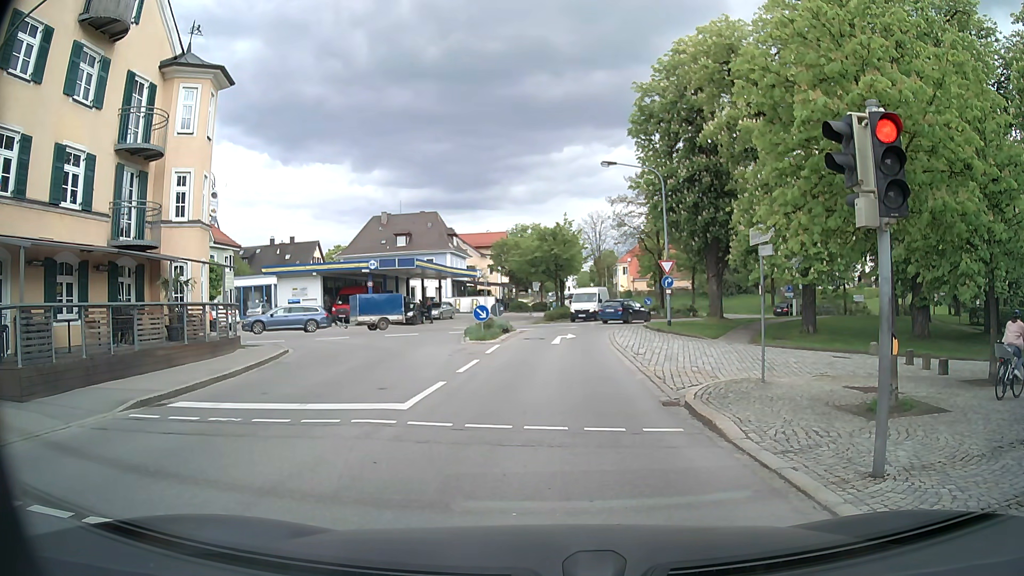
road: secondary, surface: asphalt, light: Day
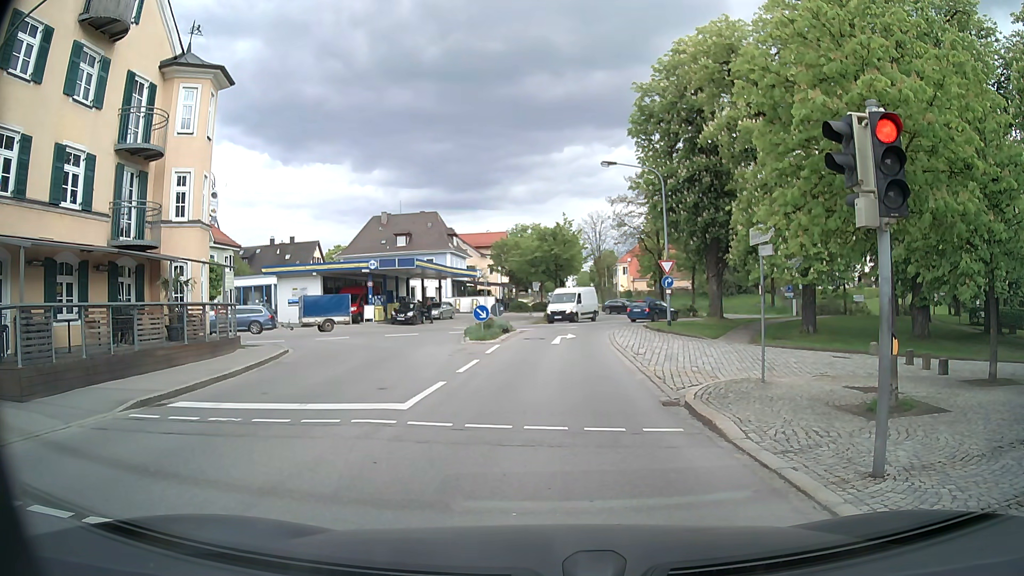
(0.0, 0.0) m; 0°
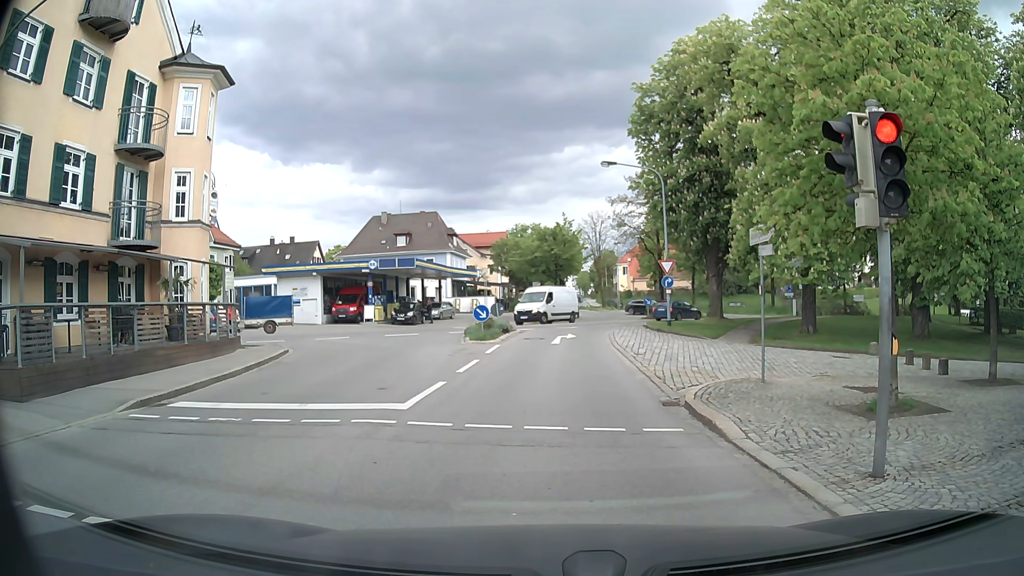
(0.0, 0.0) m; 0°
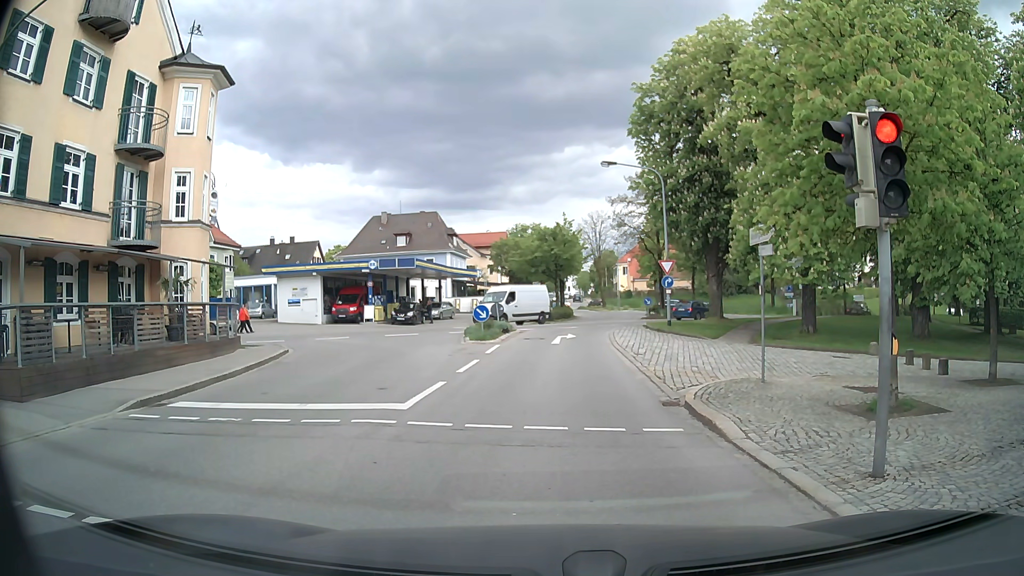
(0.0, 0.0) m; 0°
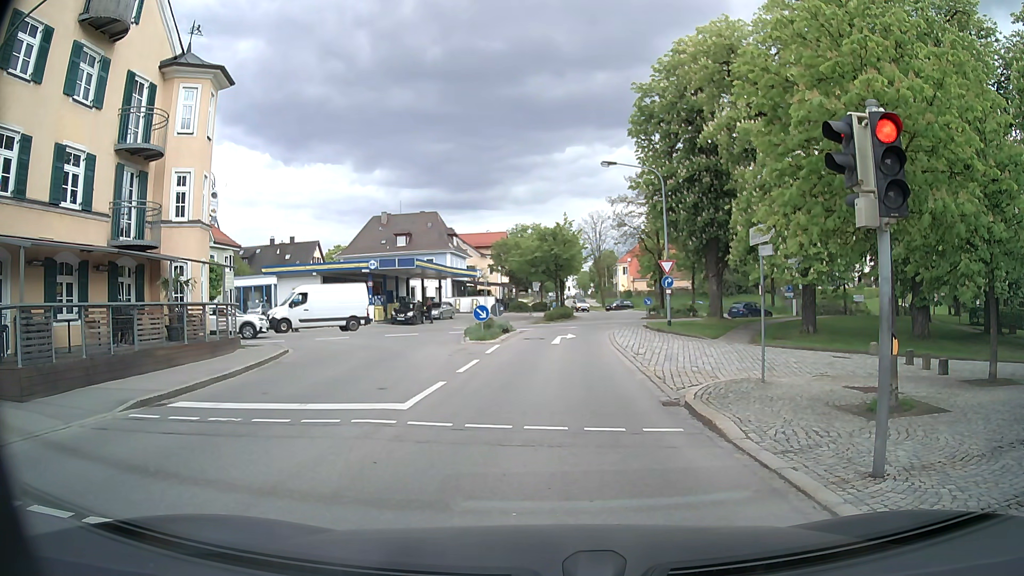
(0.0, 0.0) m; 0°
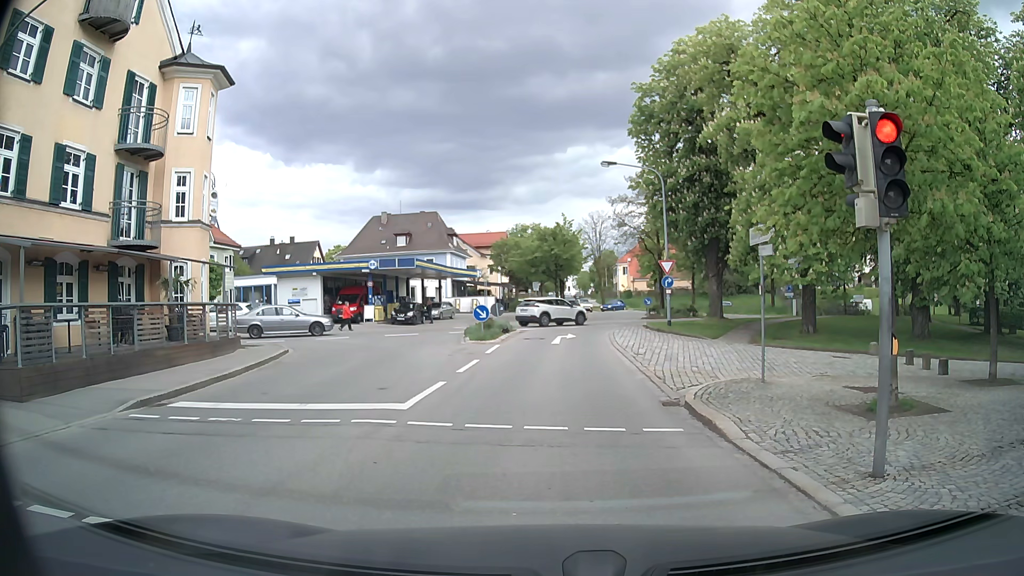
(0.0, 0.0) m; 0°
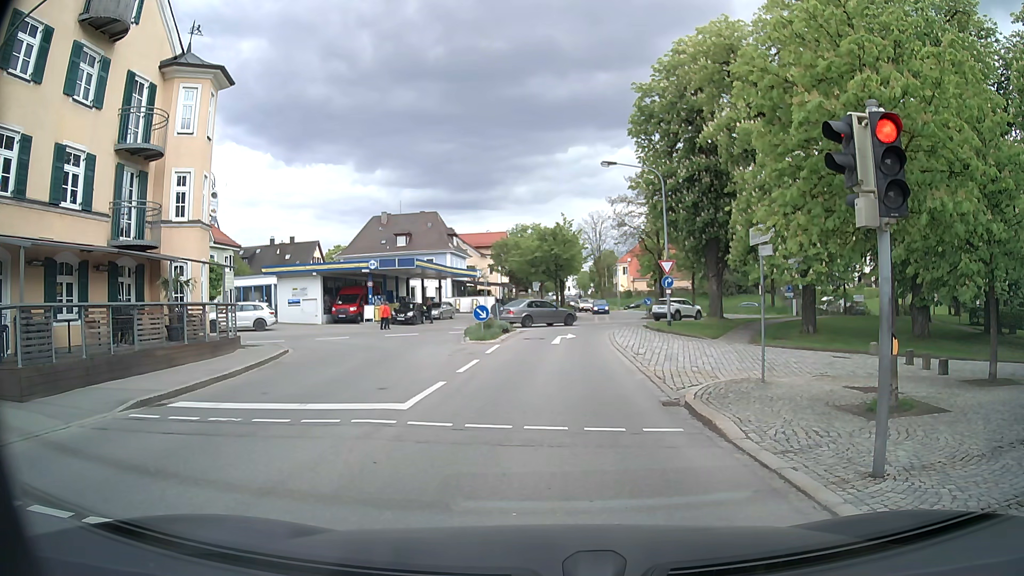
(0.0, 0.0) m; 0°
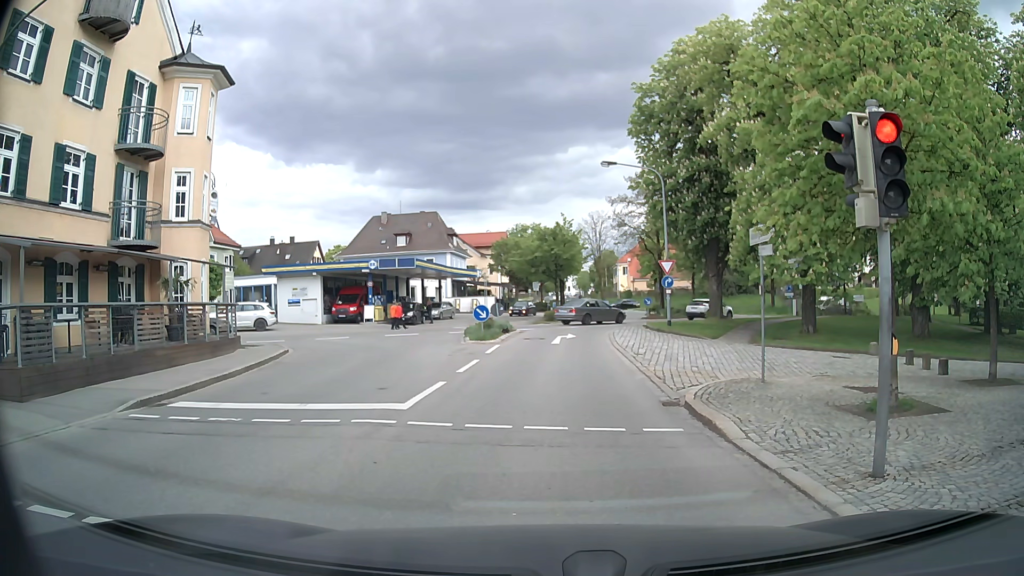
(0.0, 0.0) m; 0°
